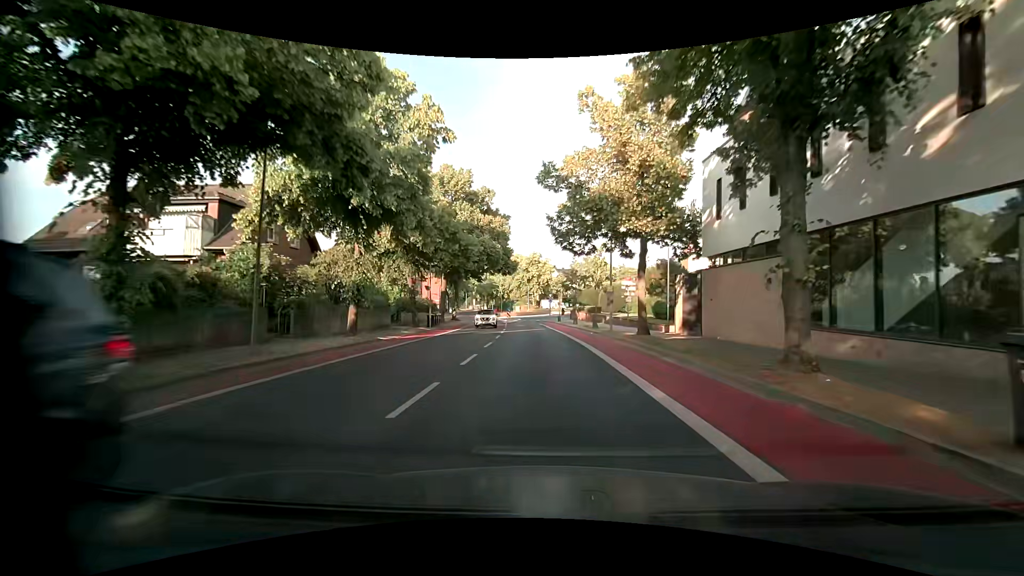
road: unclassified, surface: asphalt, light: Day
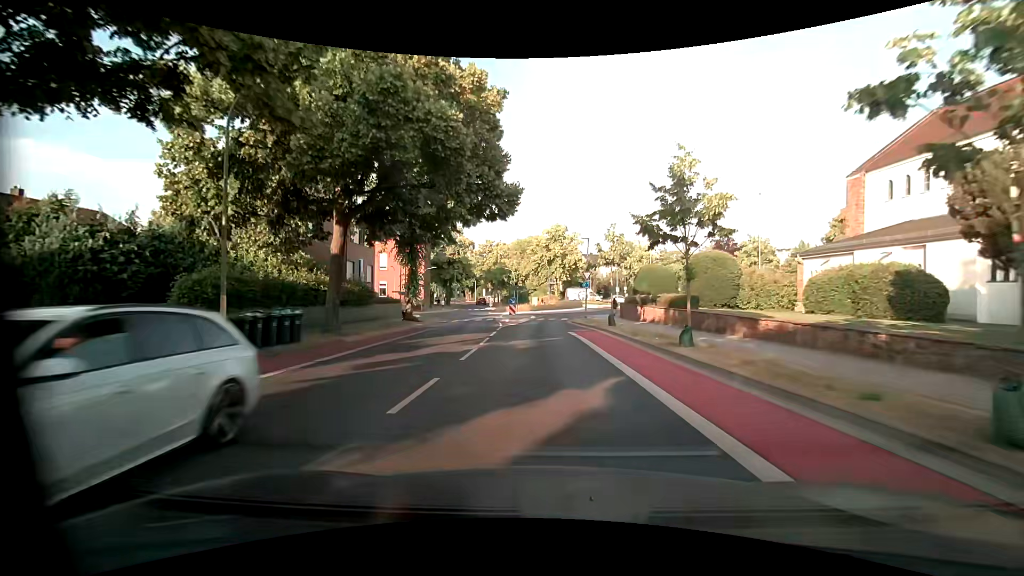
(-0.4, +29.5) m; -3°
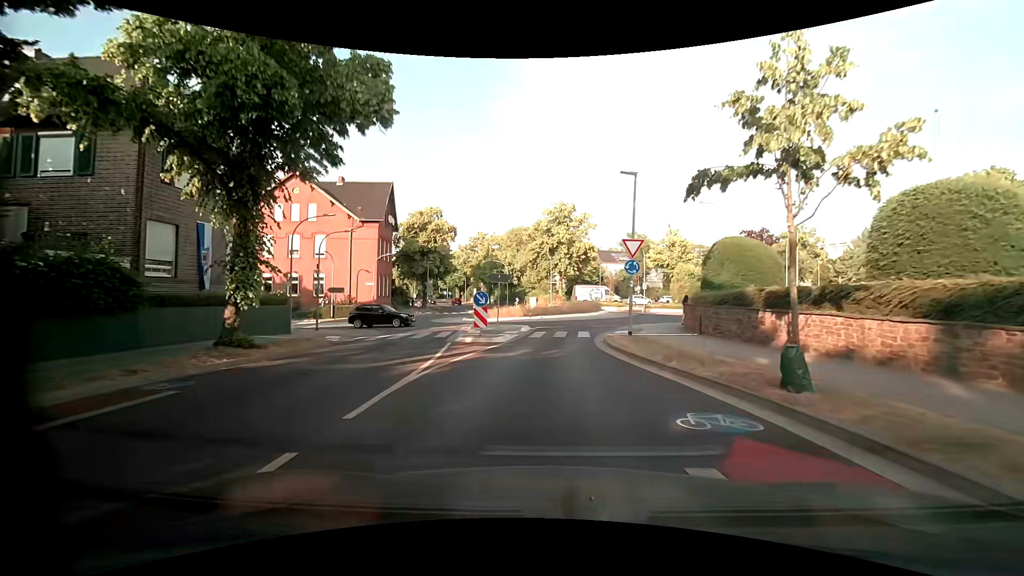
(+0.2, +19.2) m; -1°
